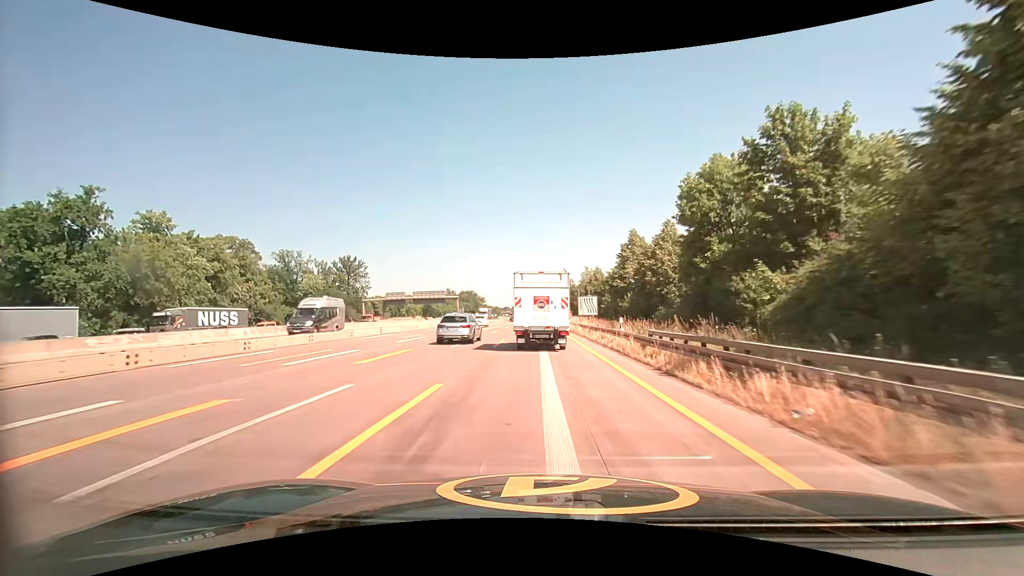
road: motorway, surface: asphalt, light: Day
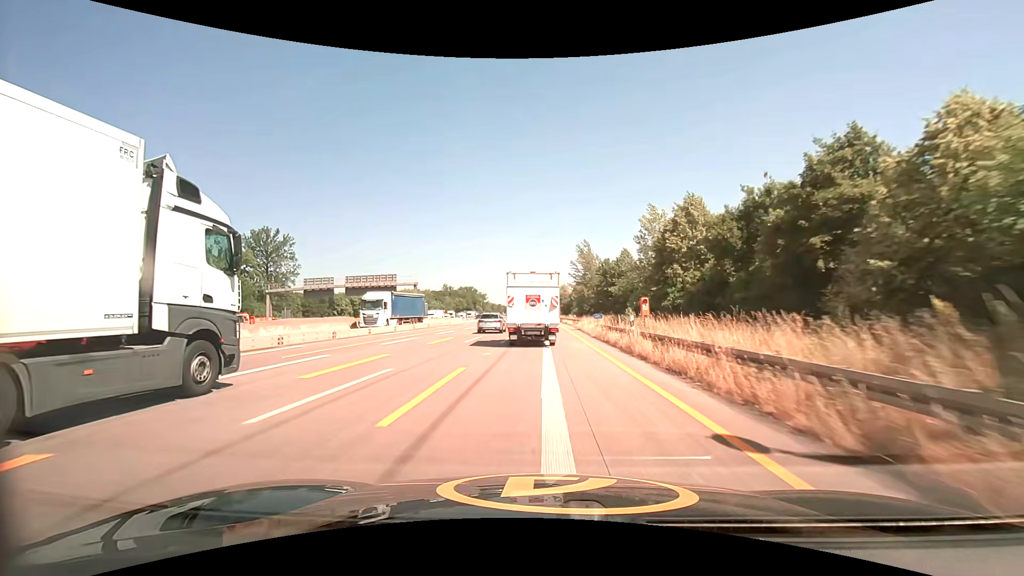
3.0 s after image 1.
(0.0, +51.5) m; -1°
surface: concrete
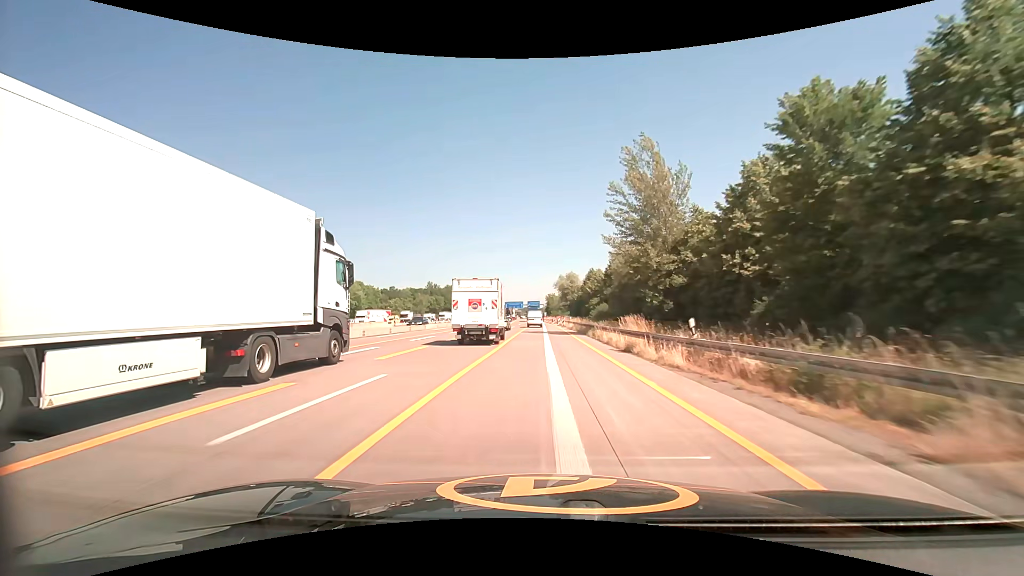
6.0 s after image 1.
(+0.3, +55.1) m; 0°
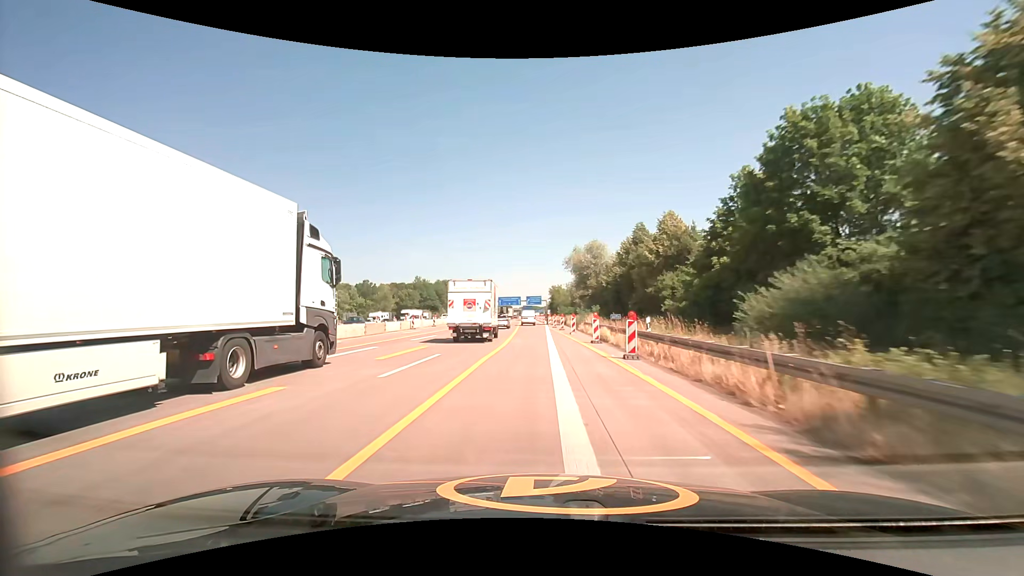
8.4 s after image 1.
(+0.2, +48.4) m; 0°
(0, +10) (0, +20) (0, +30) (0, +40) (-1, +50) (-1, +60) (-1, +70) (-2, +80) (-2, +90) (-3, +100) m
